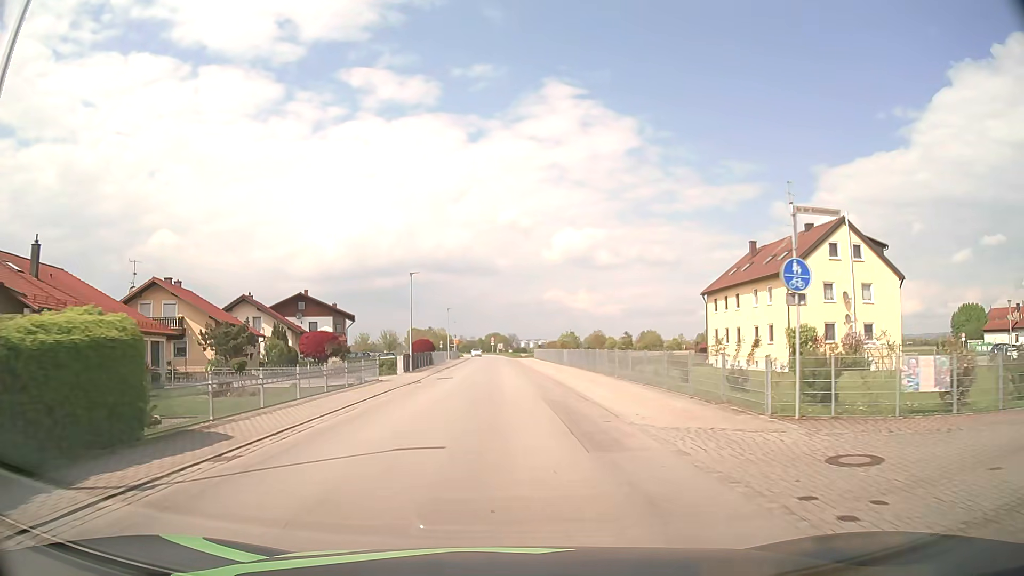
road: secondary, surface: asphalt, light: Day
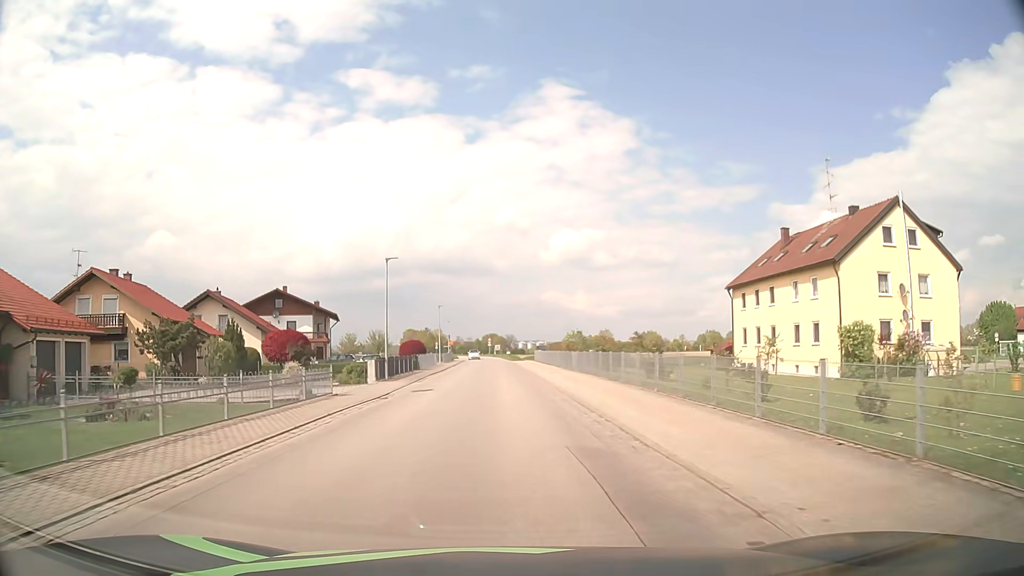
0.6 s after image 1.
(0.0, +7.6) m; 0°
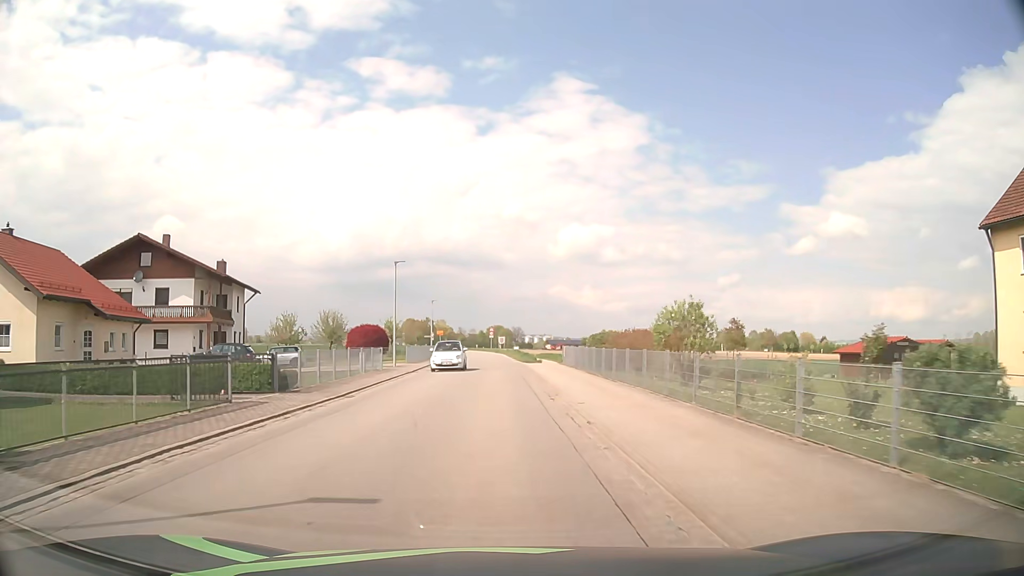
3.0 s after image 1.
(-0.2, +30.7) m; -1°
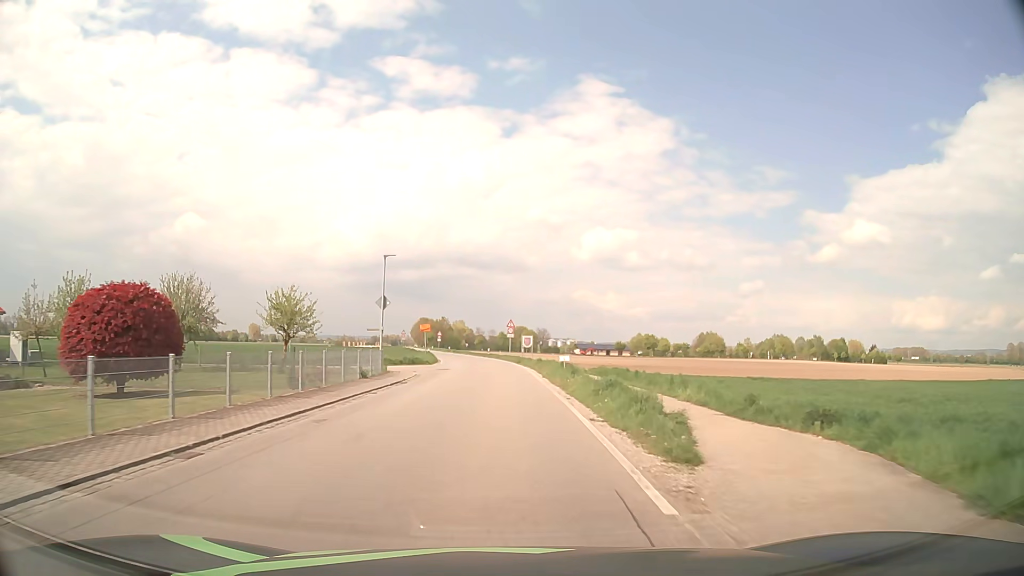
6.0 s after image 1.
(-0.1, +38.3) m; -1°
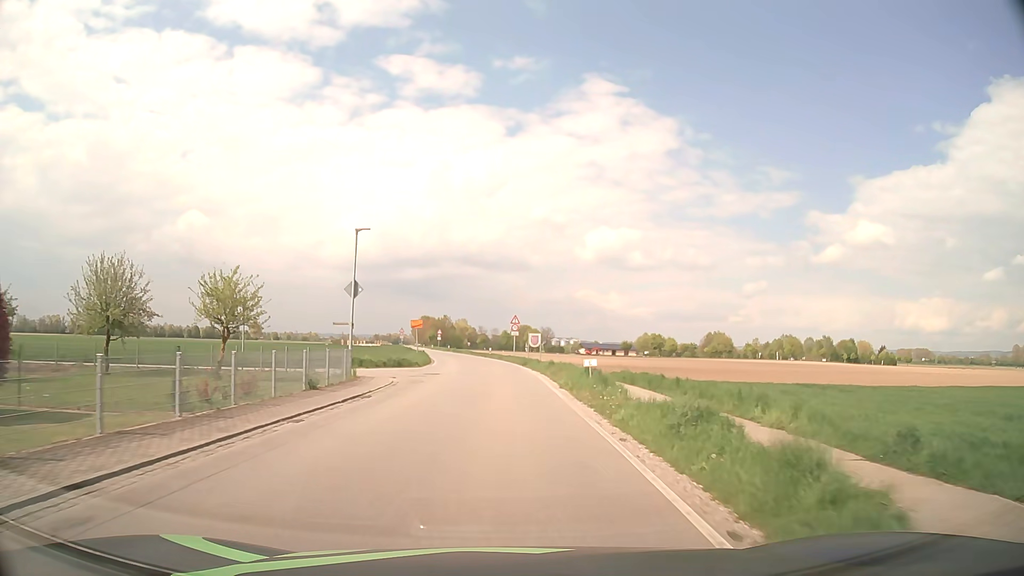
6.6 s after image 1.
(0.0, +7.6) m; 0°
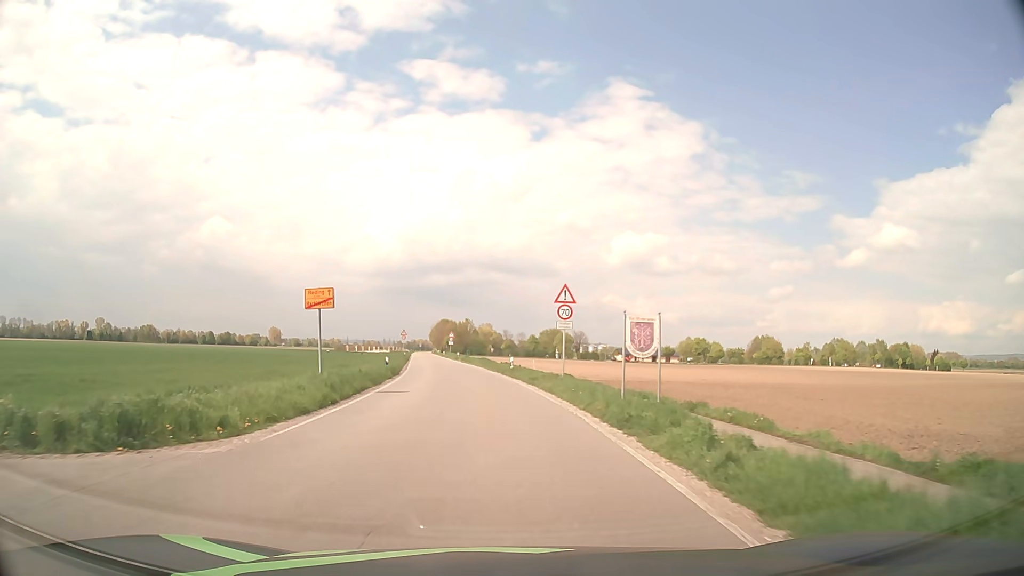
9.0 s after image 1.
(-0.2, +31.4) m; -2°
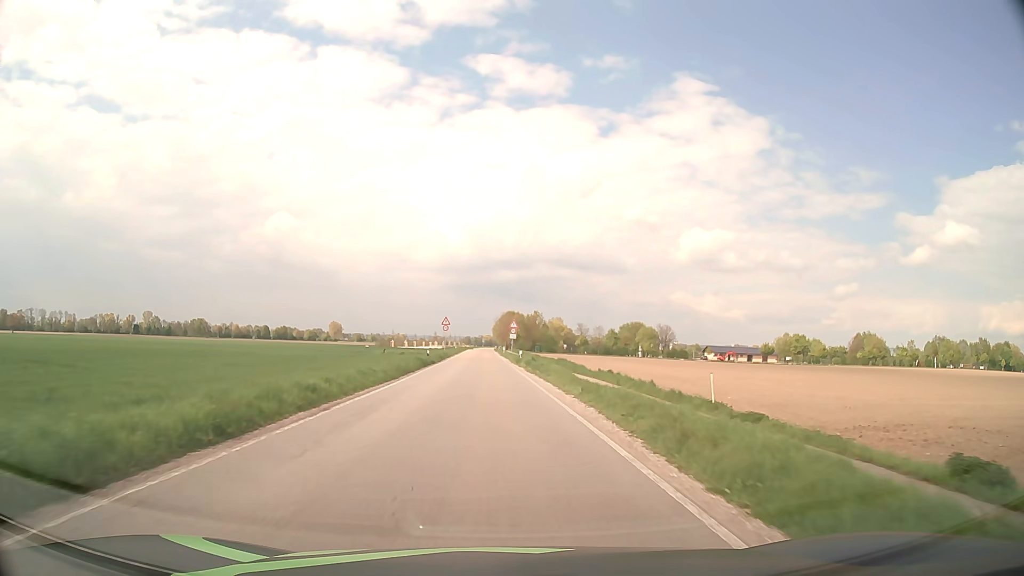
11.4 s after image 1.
(-1.9, +36.1) m; -6°
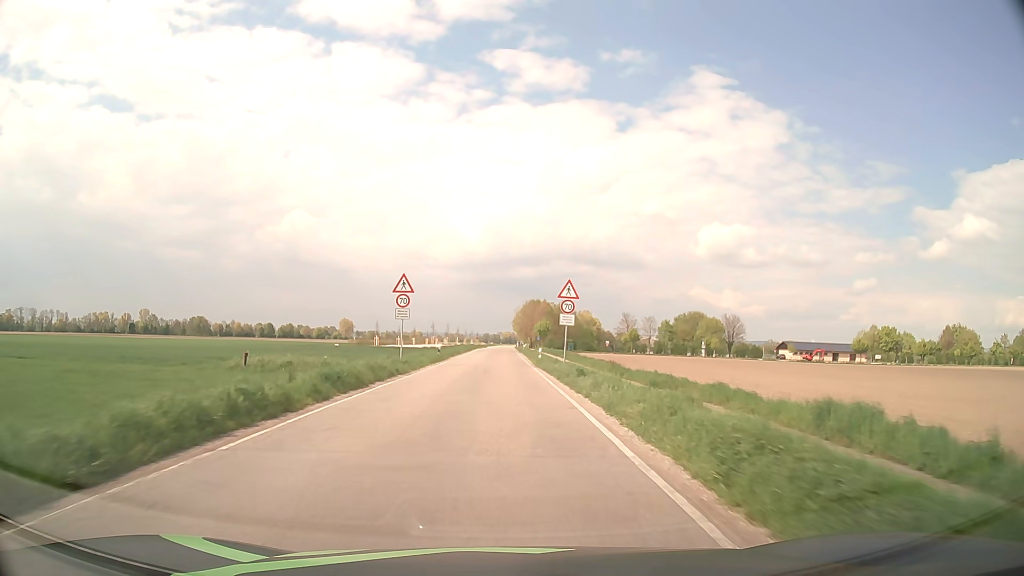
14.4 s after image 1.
(-1.1, +50.3) m; -2°
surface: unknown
(0, +10) (0, +20) (0, +30) (0, +40) (0, +50) (0, +60) (0, +70) (0, +80) (0, +90) (0, +100) m
